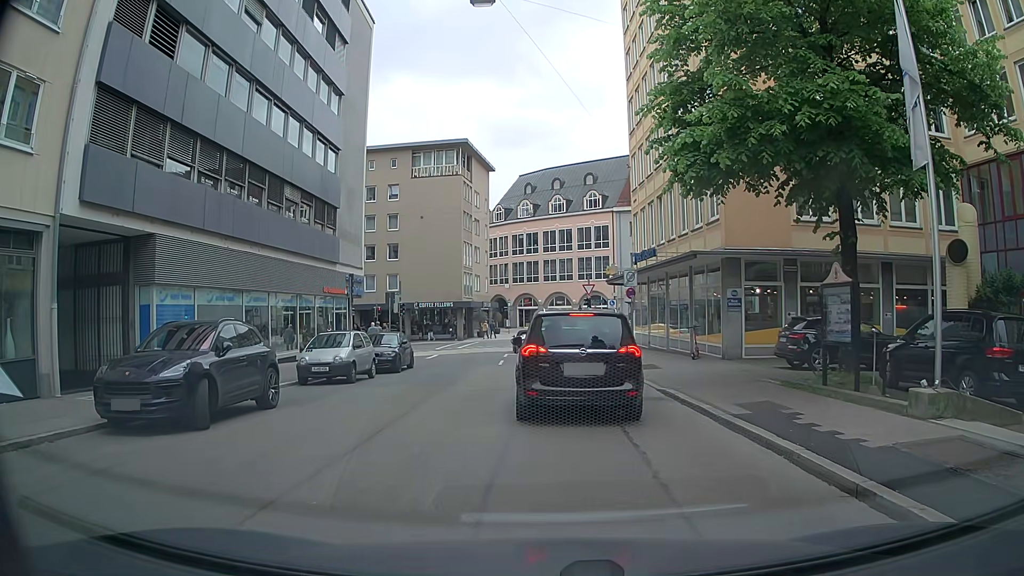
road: residential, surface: asphalt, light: Day
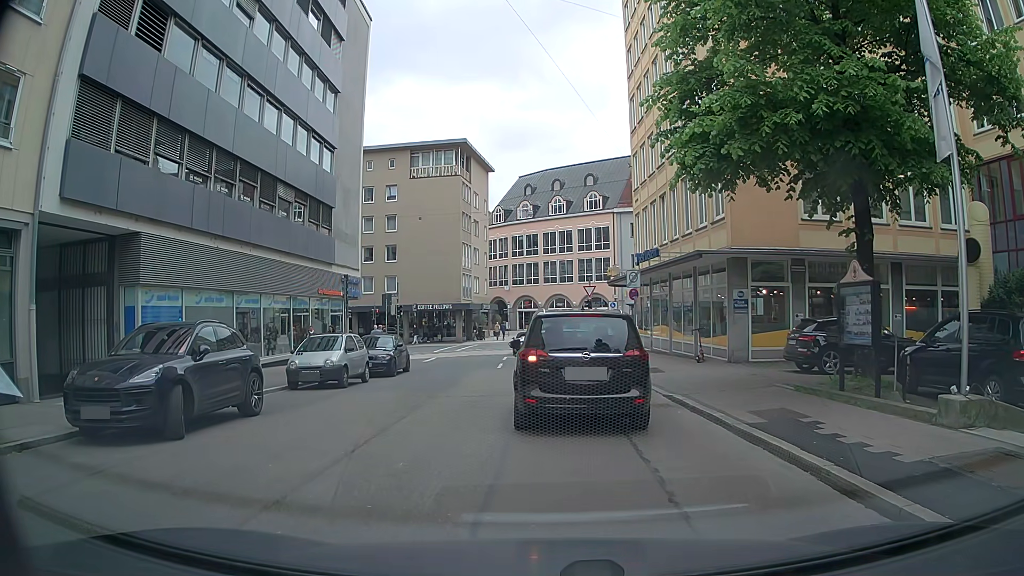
(0.0, +0.8) m; 0°
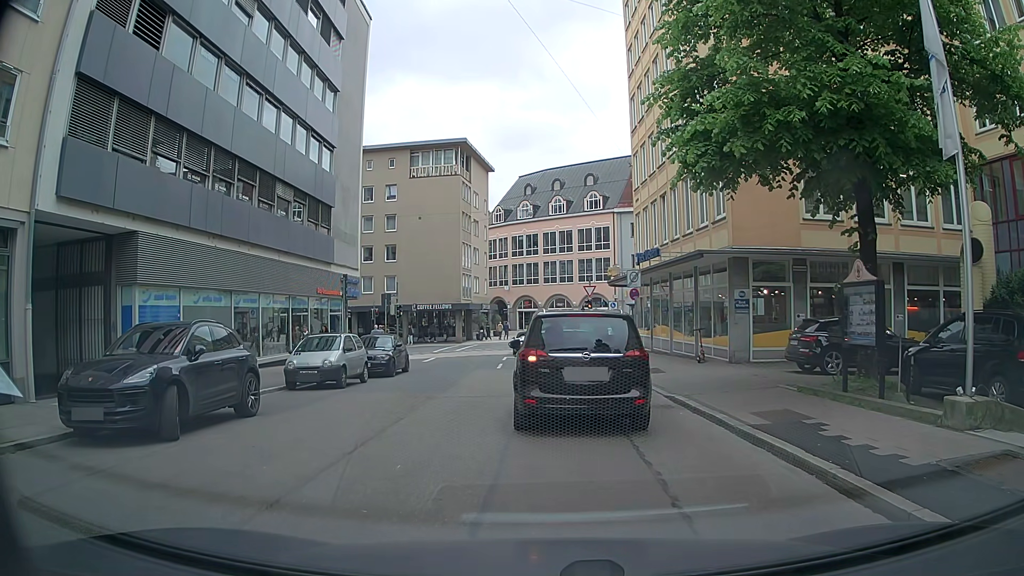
(0.0, +0.1) m; 0°
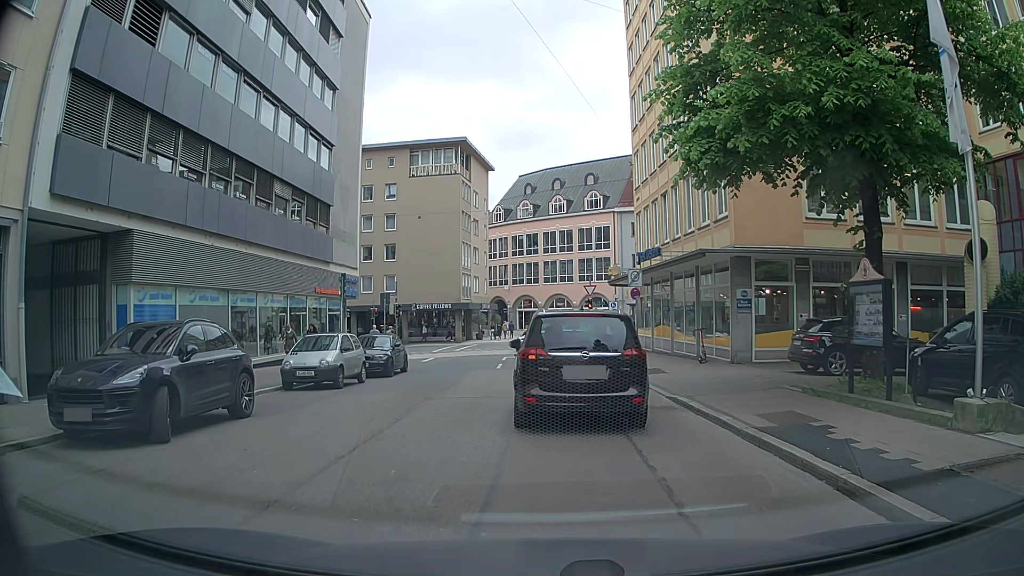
(0.0, +0.2) m; 0°
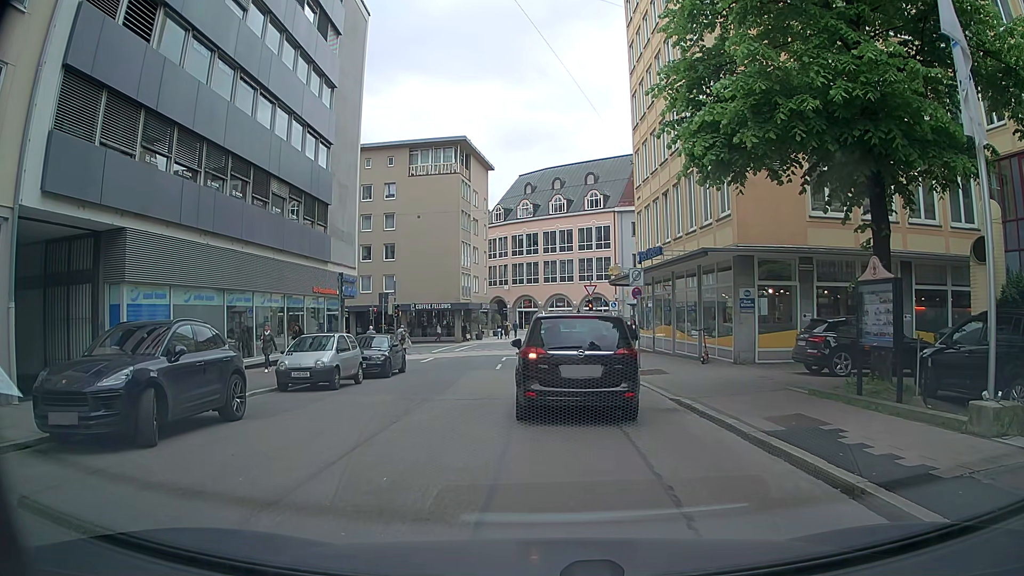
(0.0, +0.4) m; 0°
